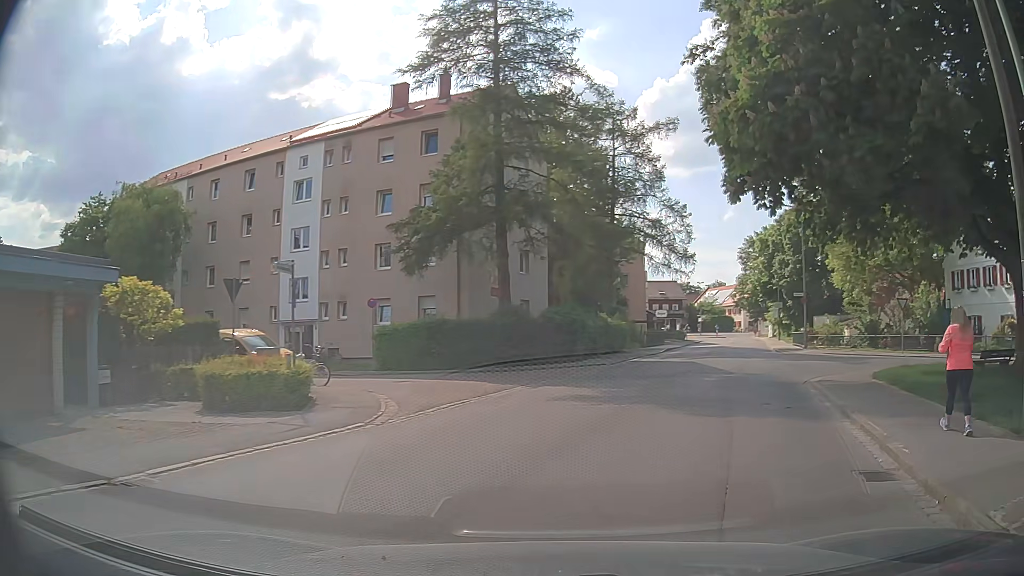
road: residential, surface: asphalt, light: Day
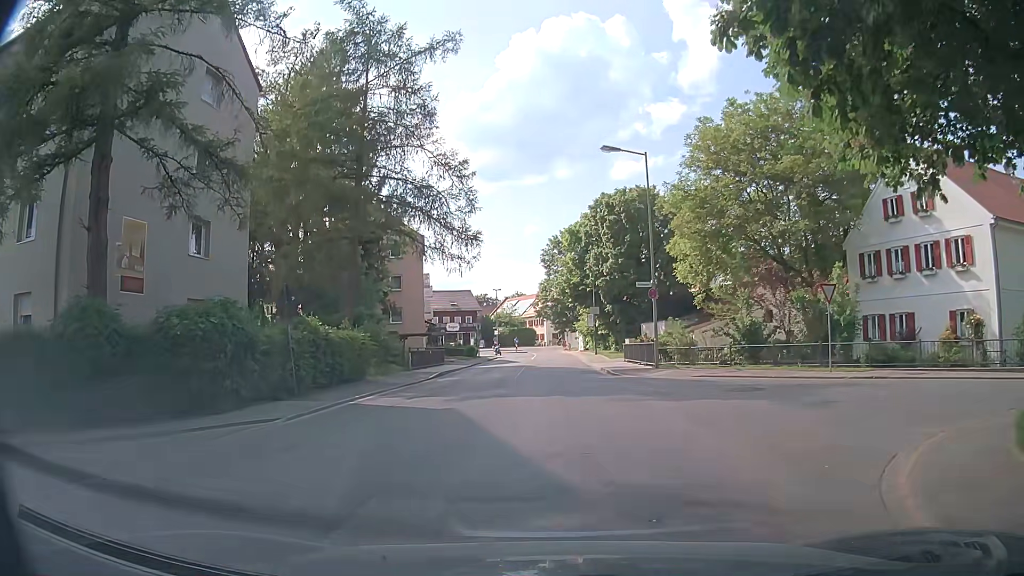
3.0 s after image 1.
(+3.3, +15.4) m; +16°
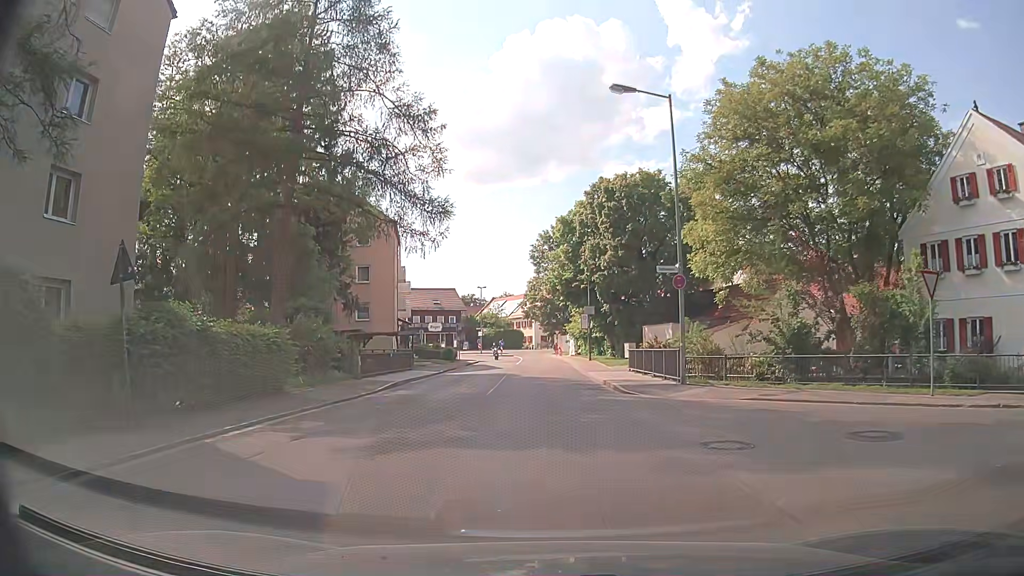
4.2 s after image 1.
(+0.2, +7.5) m; +2°
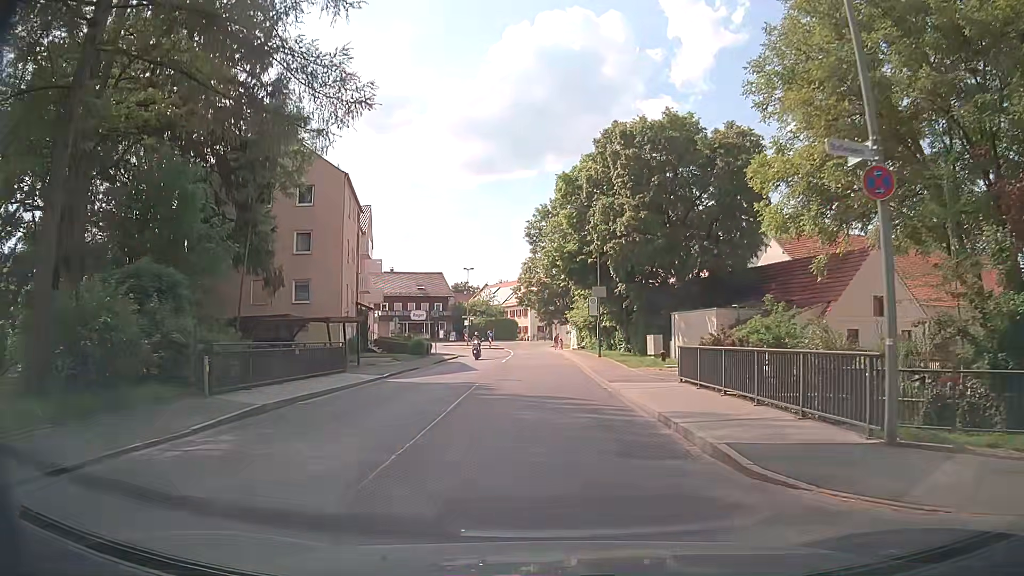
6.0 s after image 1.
(-0.2, +12.7) m; 0°
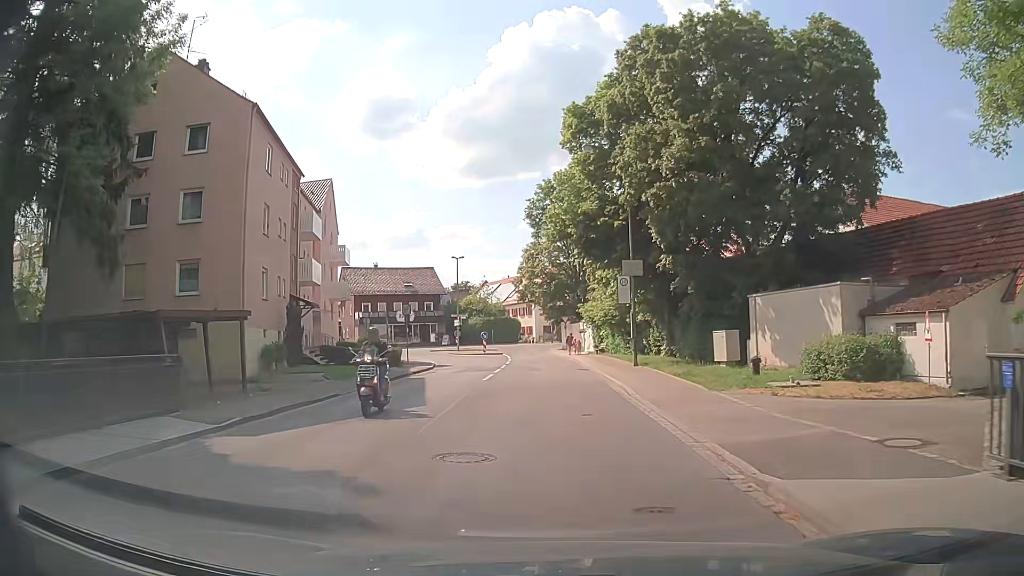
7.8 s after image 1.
(-0.2, +13.8) m; -2°
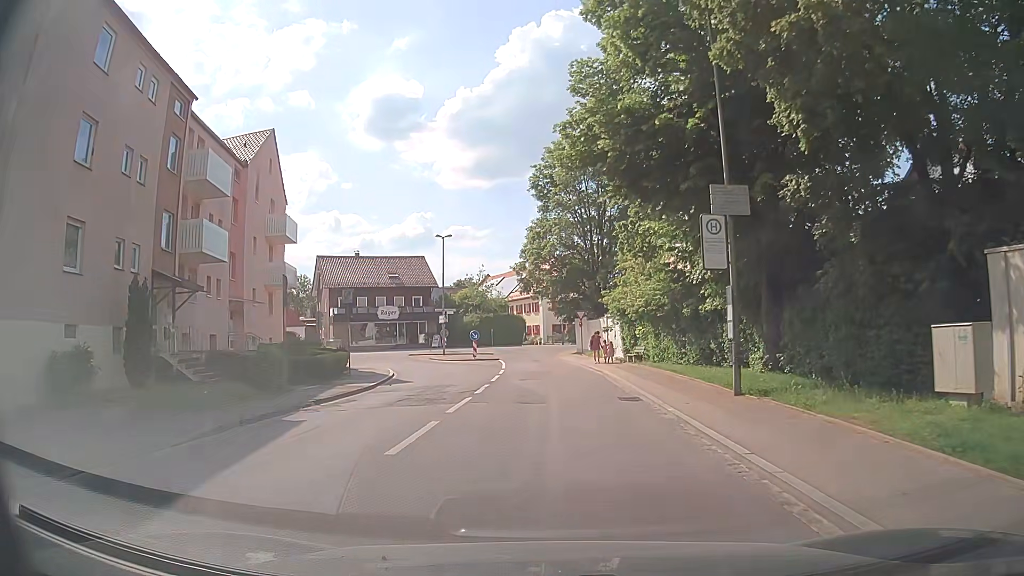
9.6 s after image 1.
(0.0, +13.9) m; 0°
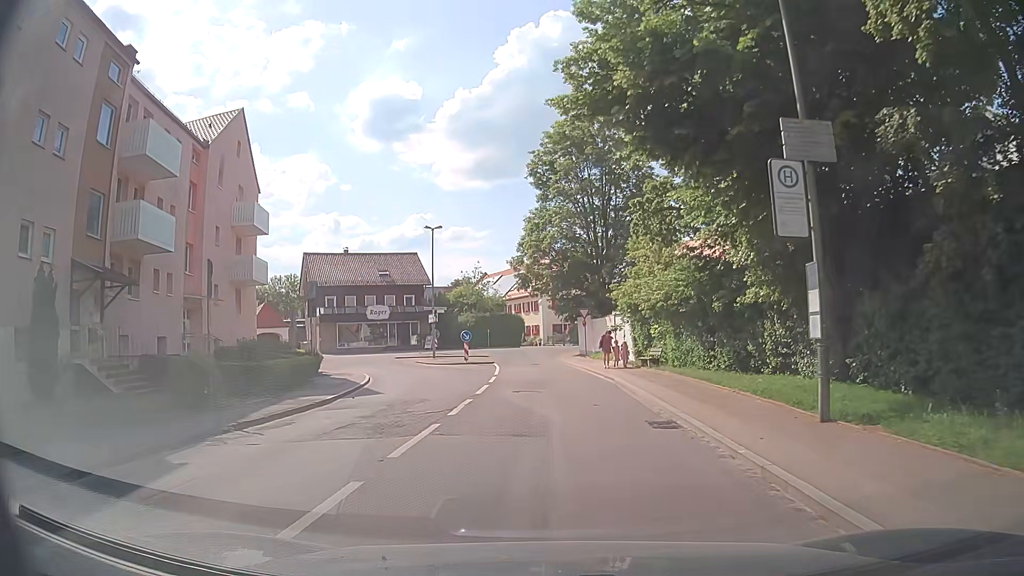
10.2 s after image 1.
(-0.1, +4.5) m; -1°
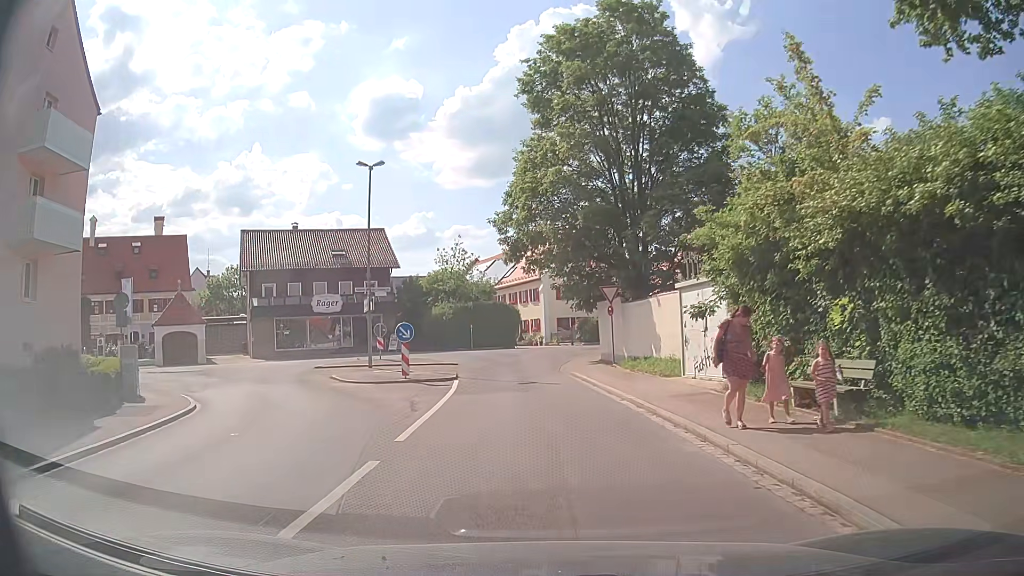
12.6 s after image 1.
(0.0, +17.0) m; +1°
